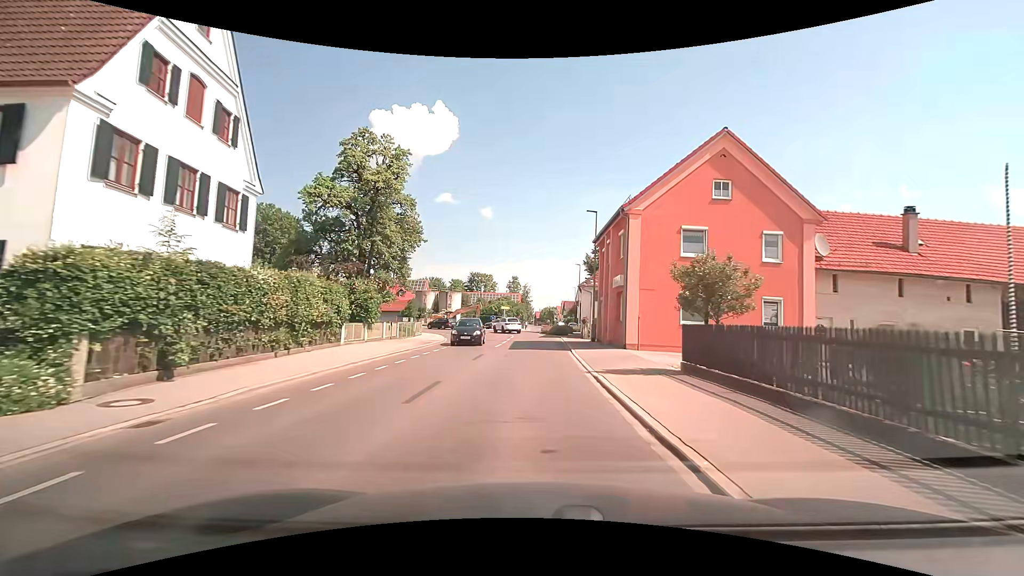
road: tertiary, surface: asphalt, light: Day
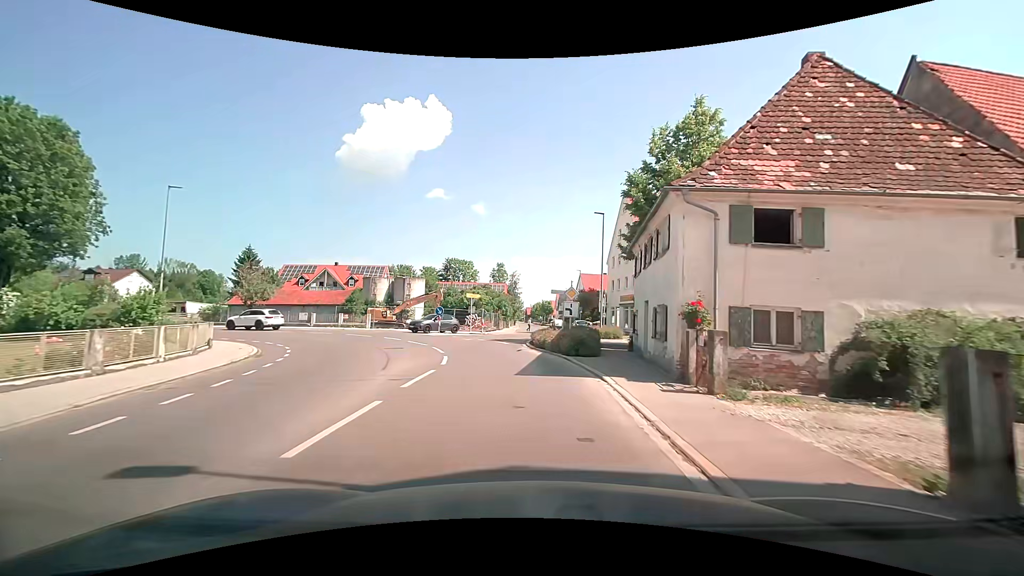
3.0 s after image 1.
(+0.4, +29.9) m; 0°
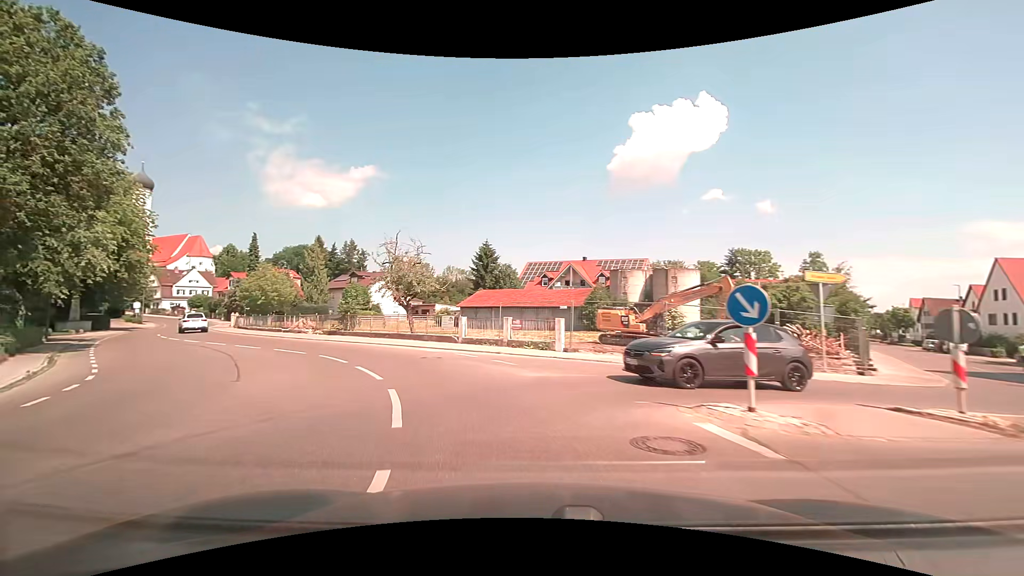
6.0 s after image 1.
(-3.9, +25.8) m; -30°
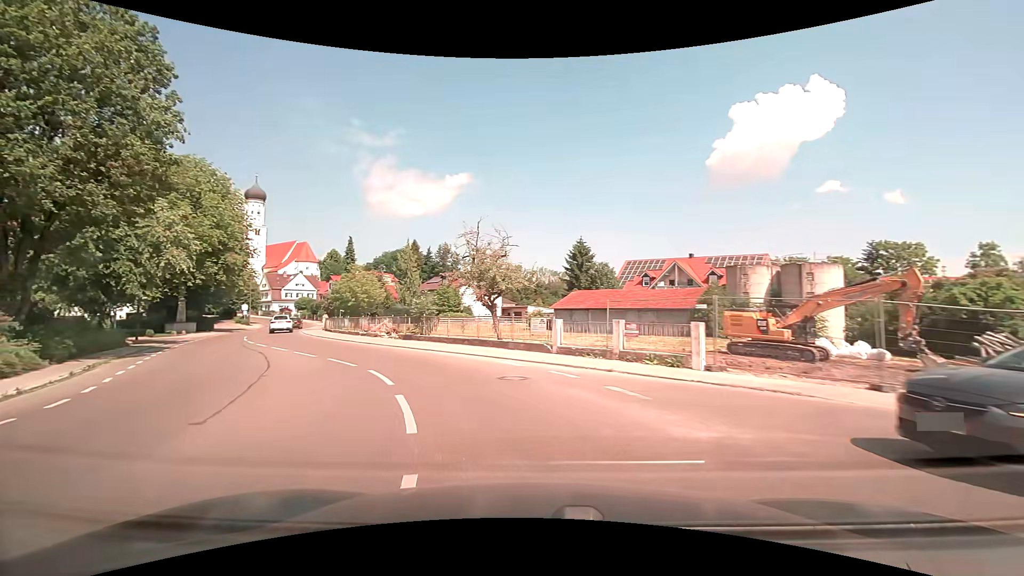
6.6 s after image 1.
(-0.4, +5.2) m; -10°
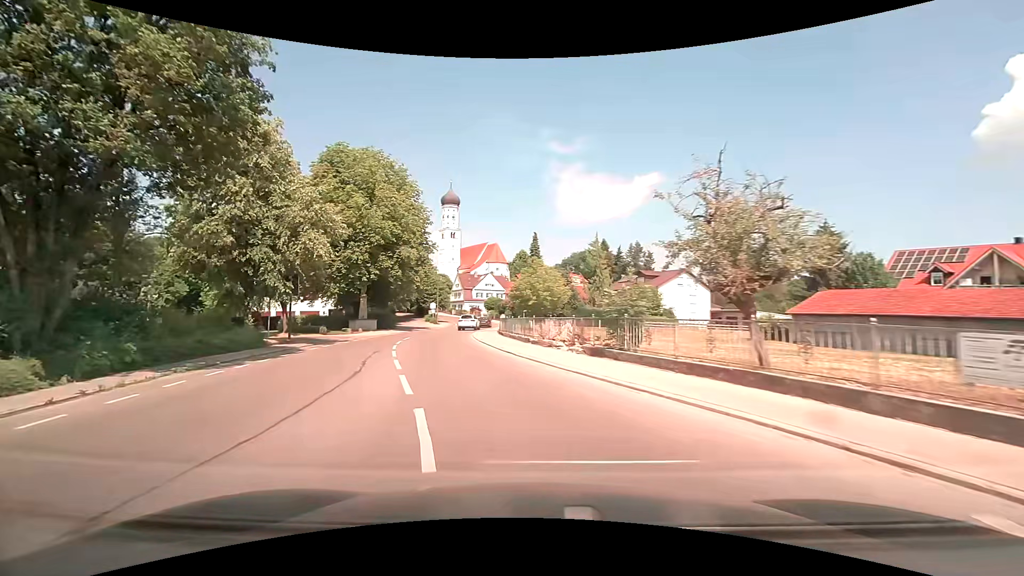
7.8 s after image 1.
(-2.0, +10.6) m; -21°
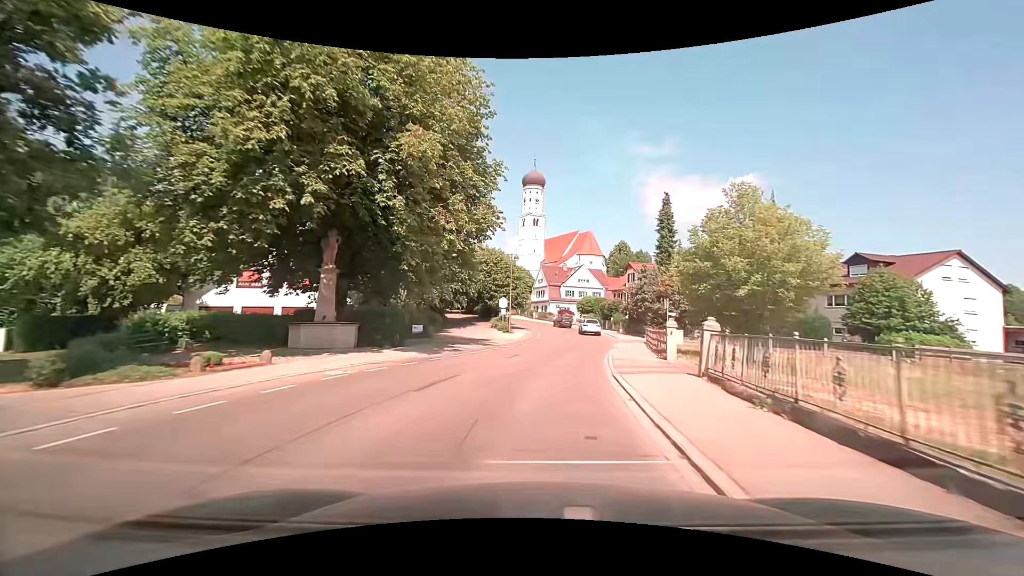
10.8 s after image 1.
(-5.3, +30.7) m; -10°
(0, +10) (+1, +20) (+3, +30) (+4, +40) (+5, +50) (+4, +60) (+3, +70) (0, +79) (-4, +88) (-8, +97) m
